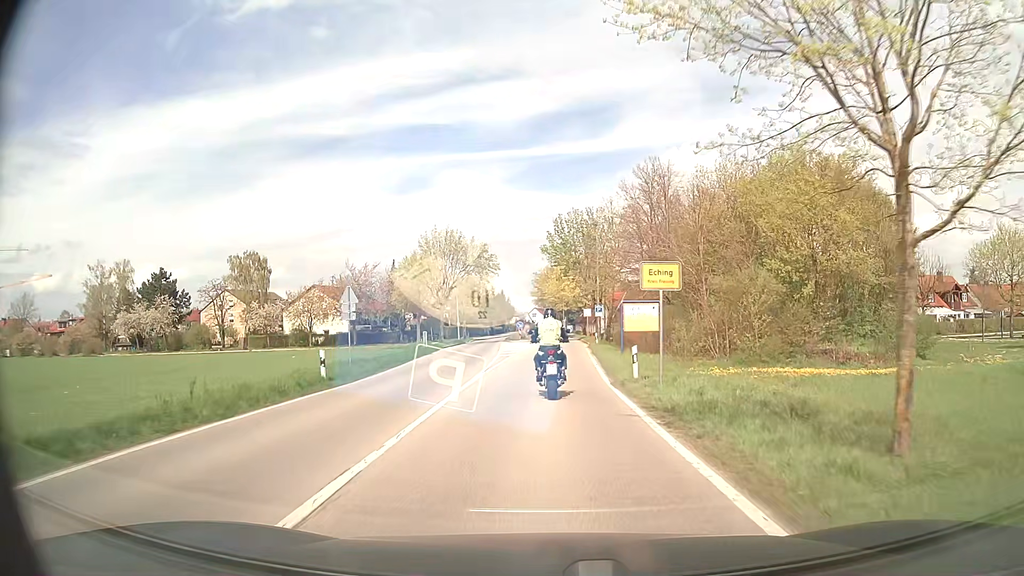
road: secondary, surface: asphalt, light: Day
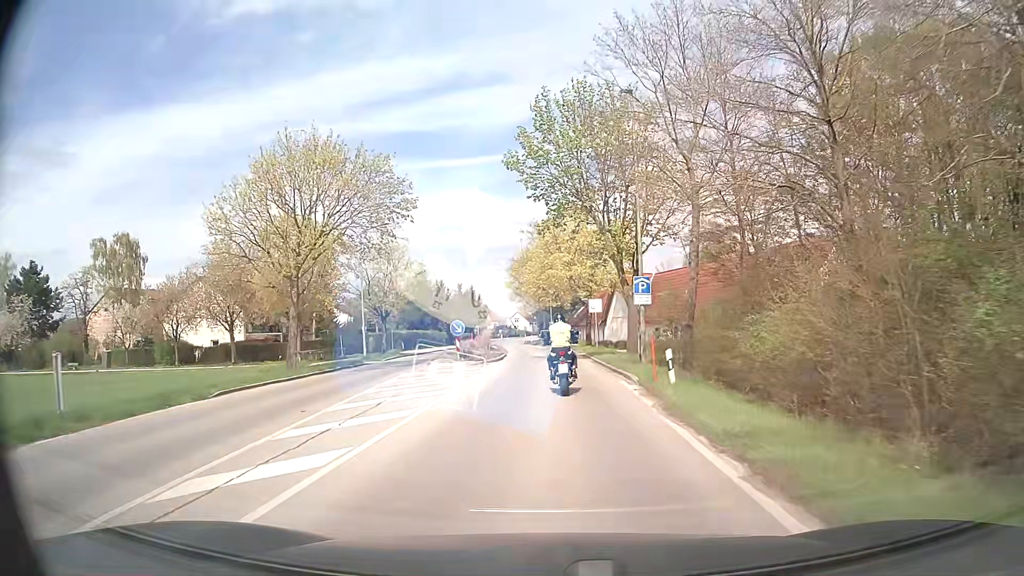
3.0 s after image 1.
(+0.5, +34.2) m; +1°
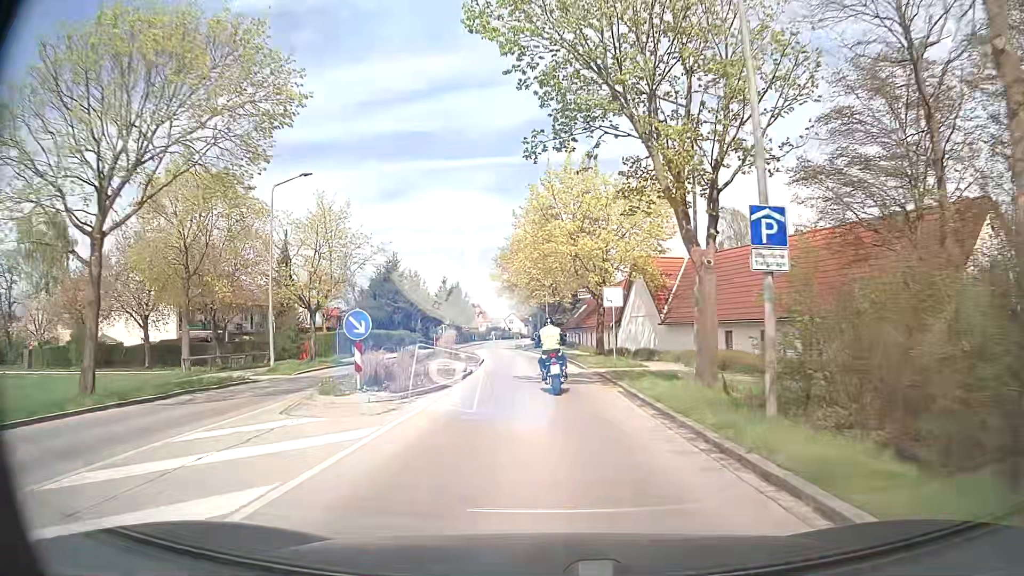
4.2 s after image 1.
(0.0, +14.2) m; 0°
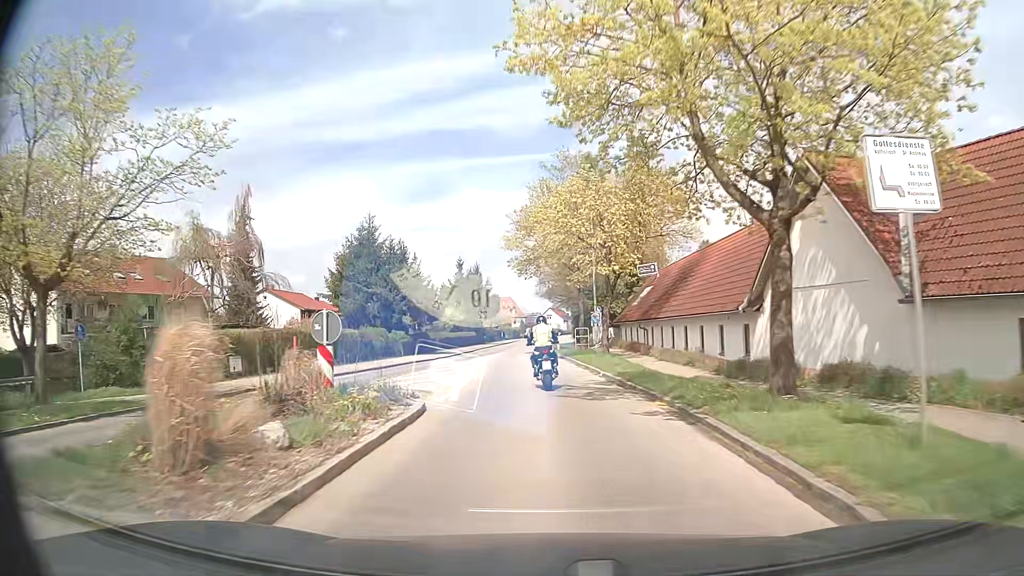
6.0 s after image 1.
(-0.3, +22.6) m; -3°
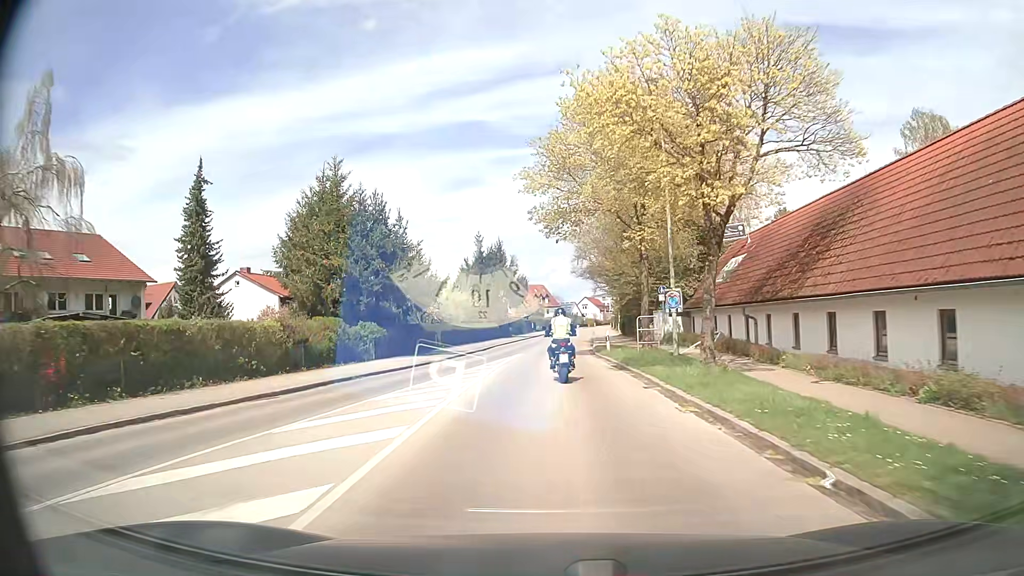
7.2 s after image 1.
(-0.4, +15.3) m; -3°
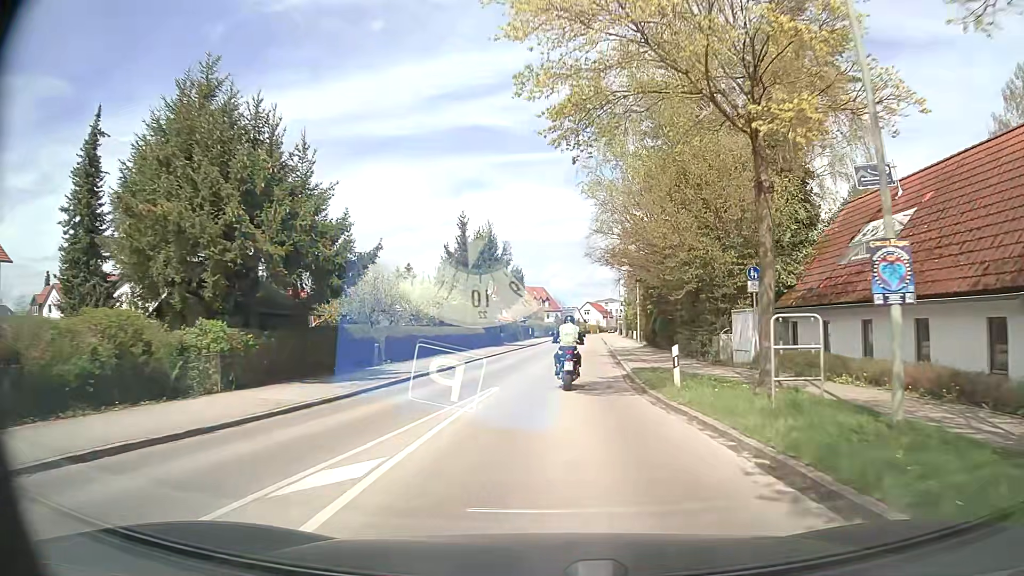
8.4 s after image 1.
(-0.2, +15.1) m; -1°
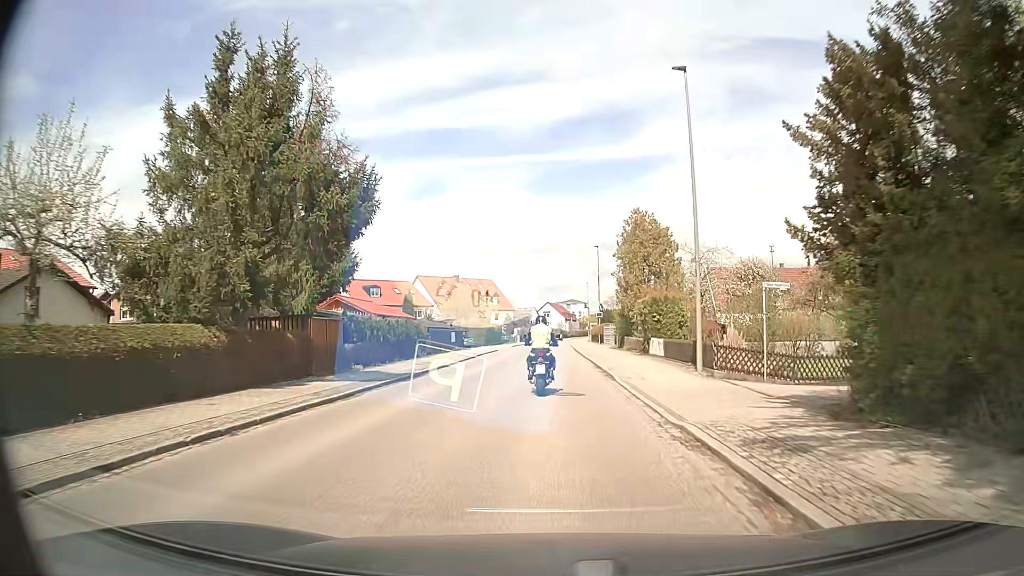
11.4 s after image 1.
(+2.3, +37.6) m; +4°
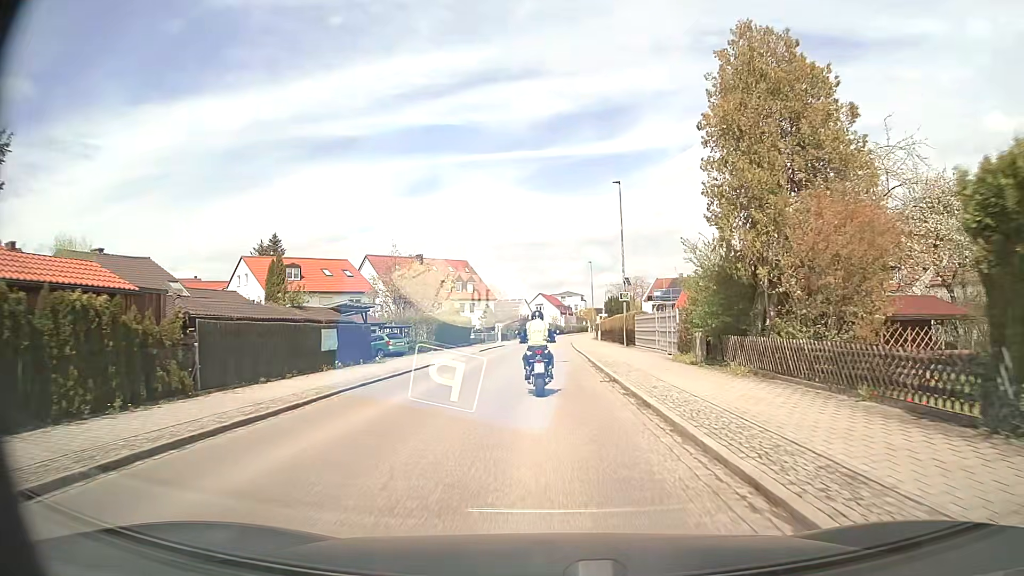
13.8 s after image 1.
(+0.3, +29.2) m; +1°
(0, +10) (0, +20) (0, +30) (0, +40) (0, +50) (0, +60) (0, +70) (+1, +80) (+1, +90) (+2, +100) m
